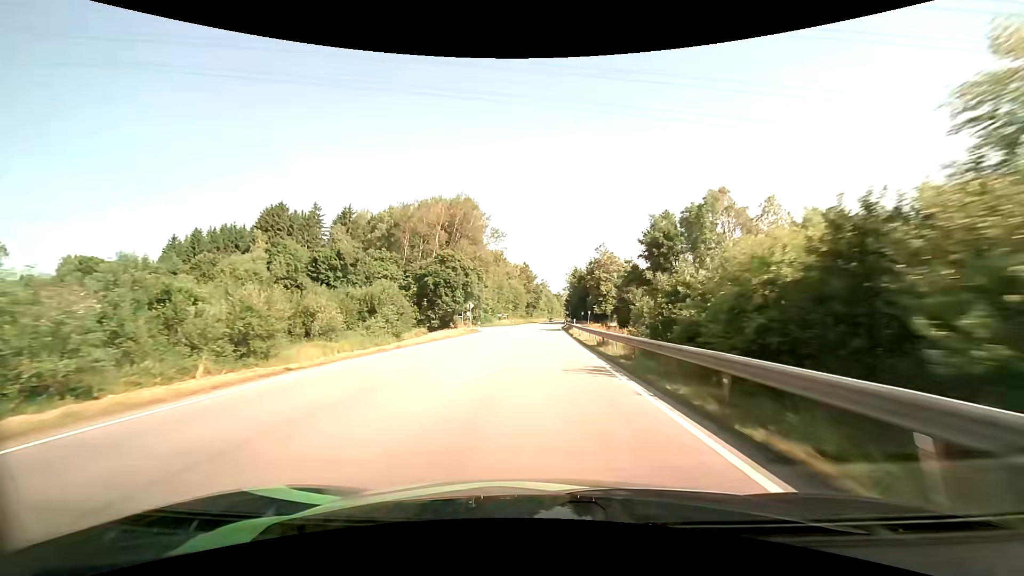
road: primary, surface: asphalt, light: Day
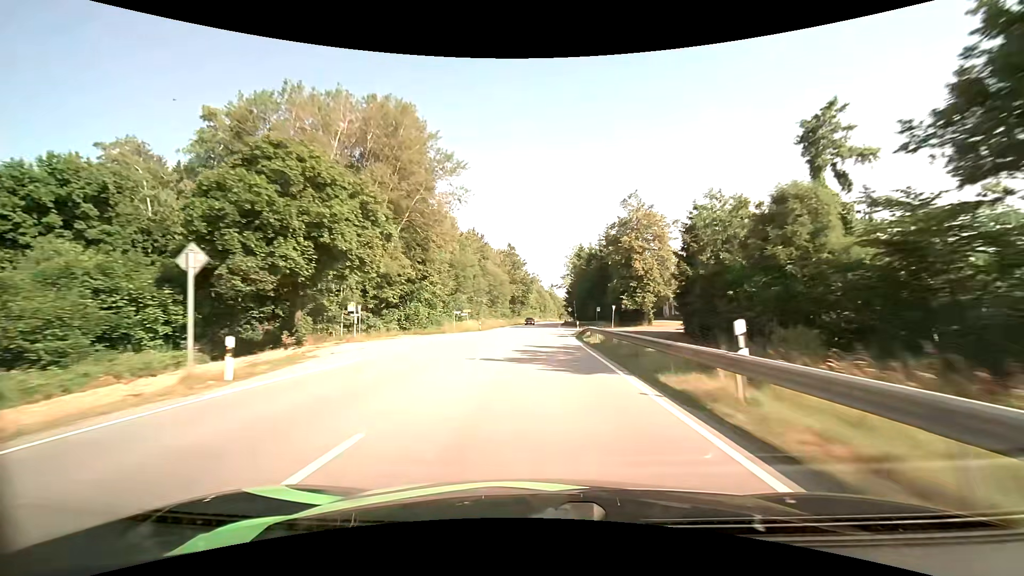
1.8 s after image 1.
(+0.4, +44.5) m; +1°
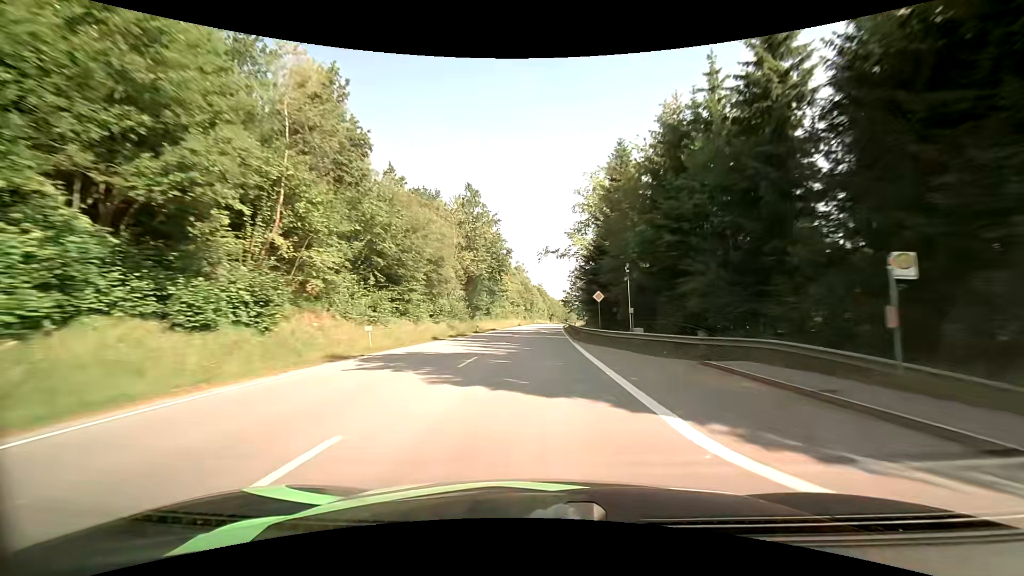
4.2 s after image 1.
(+0.6, +60.2) m; +1°
(0, +10) (0, +20) (0, +30) (0, +40) (+1, +50) (+1, +60) (+1, +70) (+1, +80) (+2, +90) (+2, +100) m
